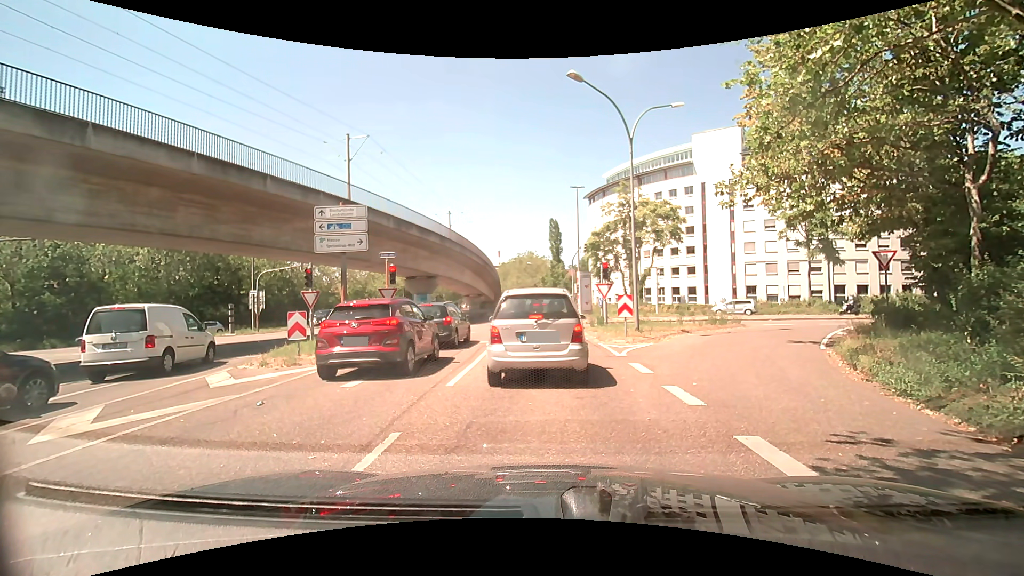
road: tertiary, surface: asphalt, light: Day
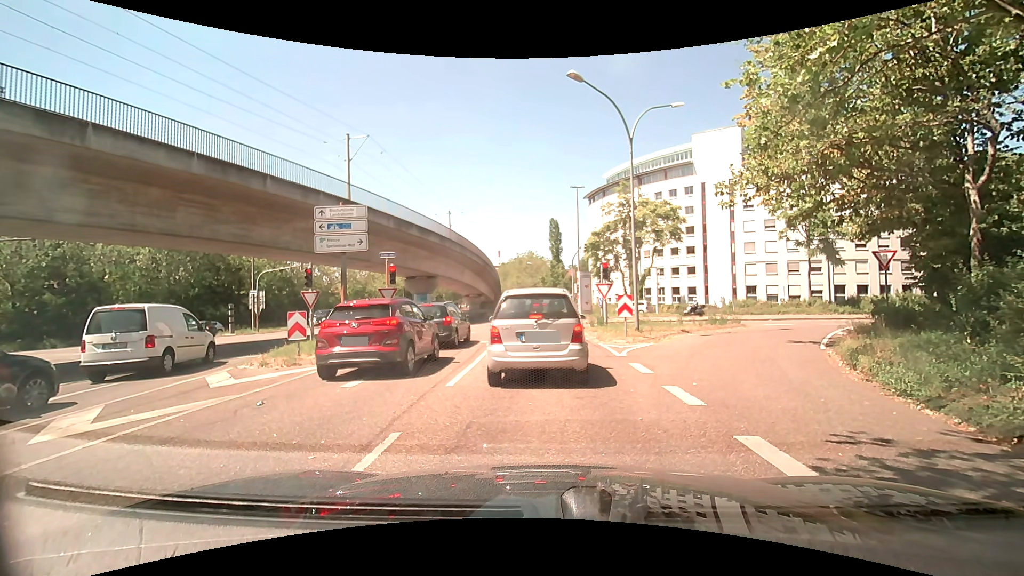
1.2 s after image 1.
(0.0, 0.0) m; 0°
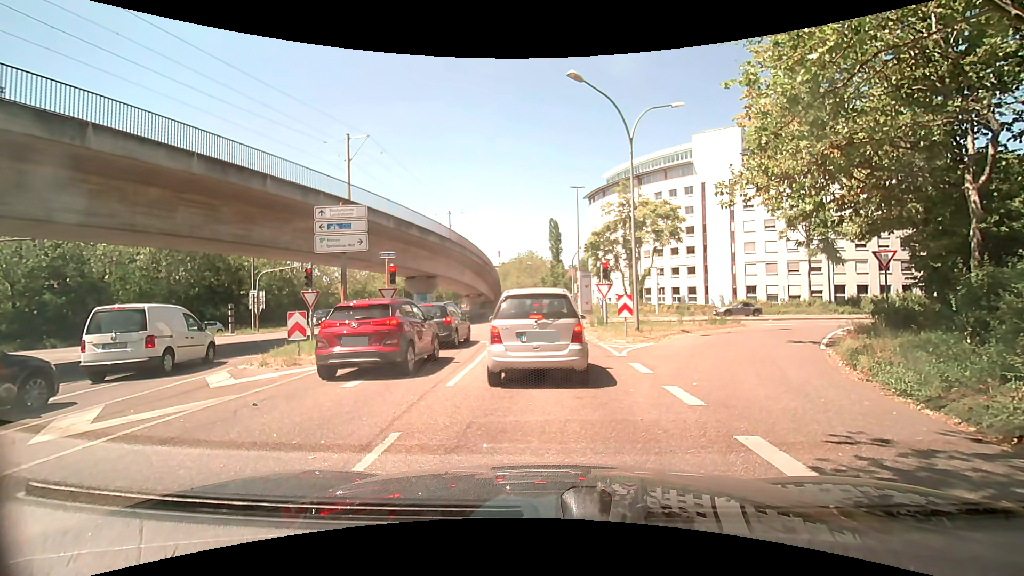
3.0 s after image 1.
(0.0, 0.0) m; 0°
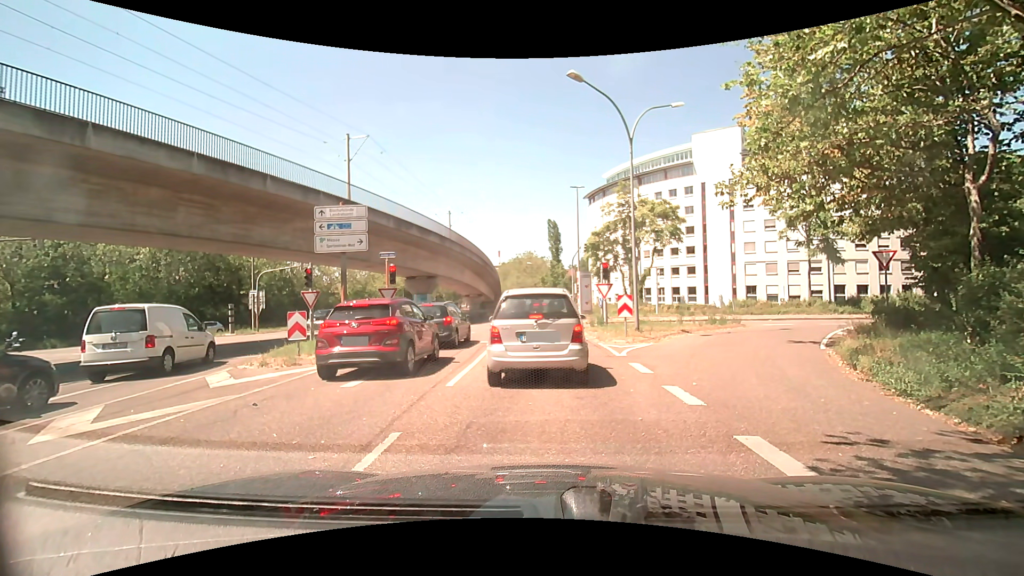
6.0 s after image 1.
(0.0, 0.0) m; 0°
